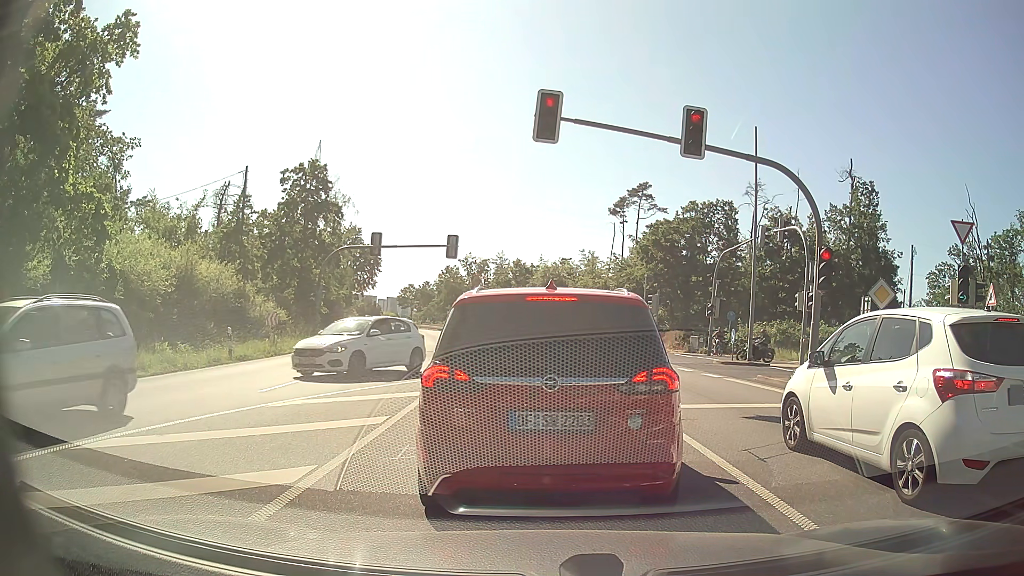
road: primary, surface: asphalt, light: Day
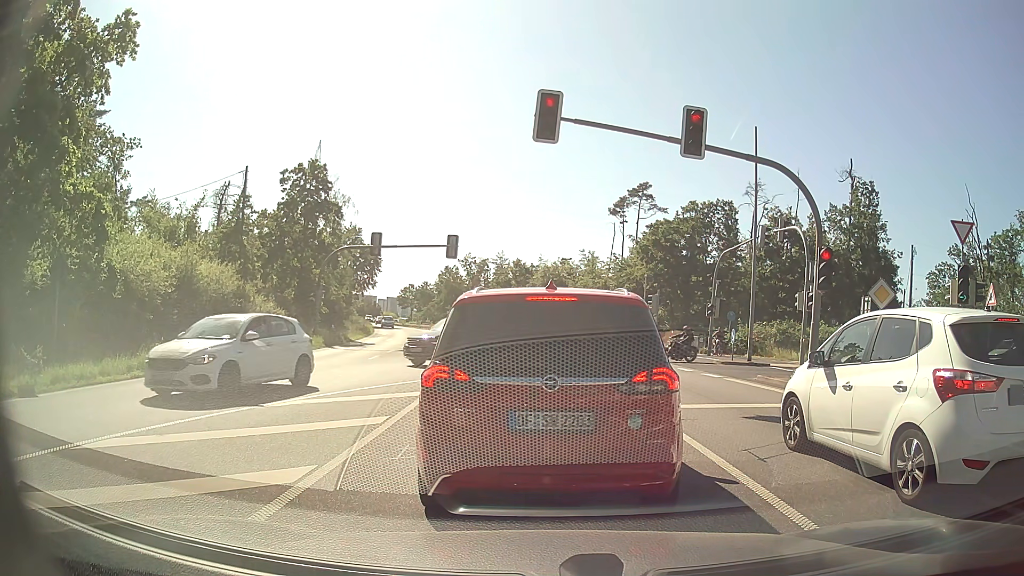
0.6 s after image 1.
(0.0, 0.0) m; 0°
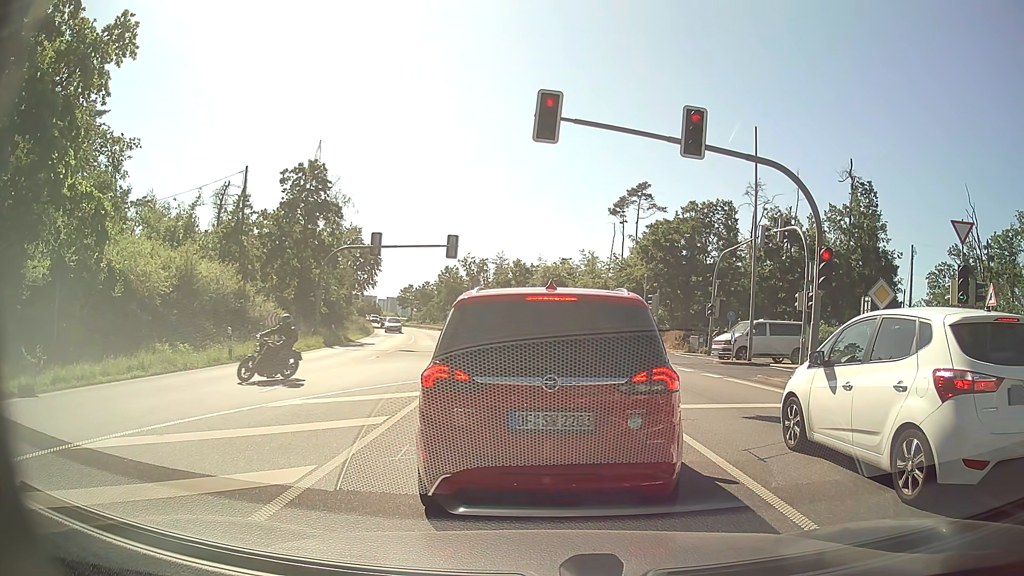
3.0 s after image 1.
(0.0, 0.0) m; 0°
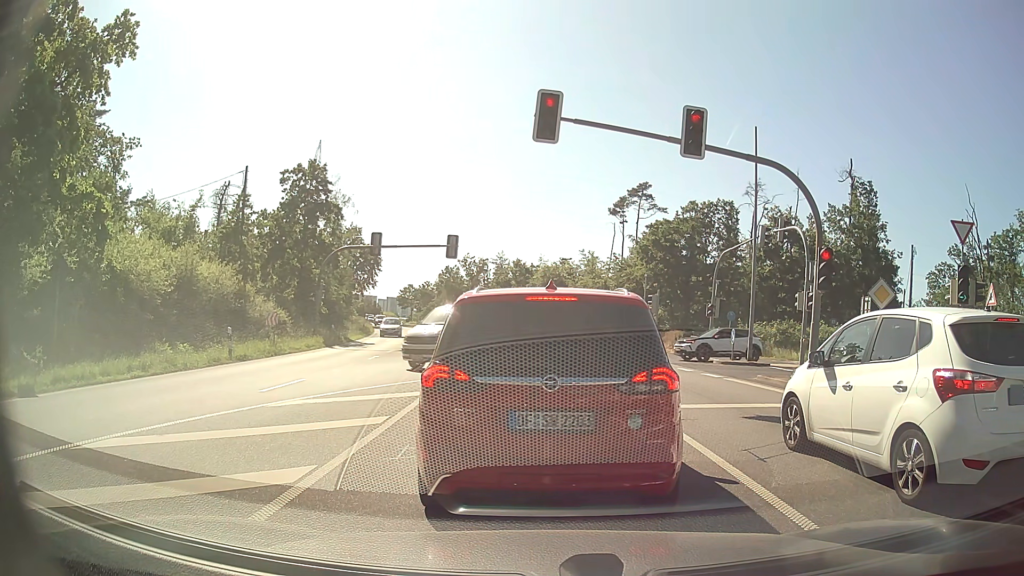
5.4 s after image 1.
(0.0, 0.0) m; 0°
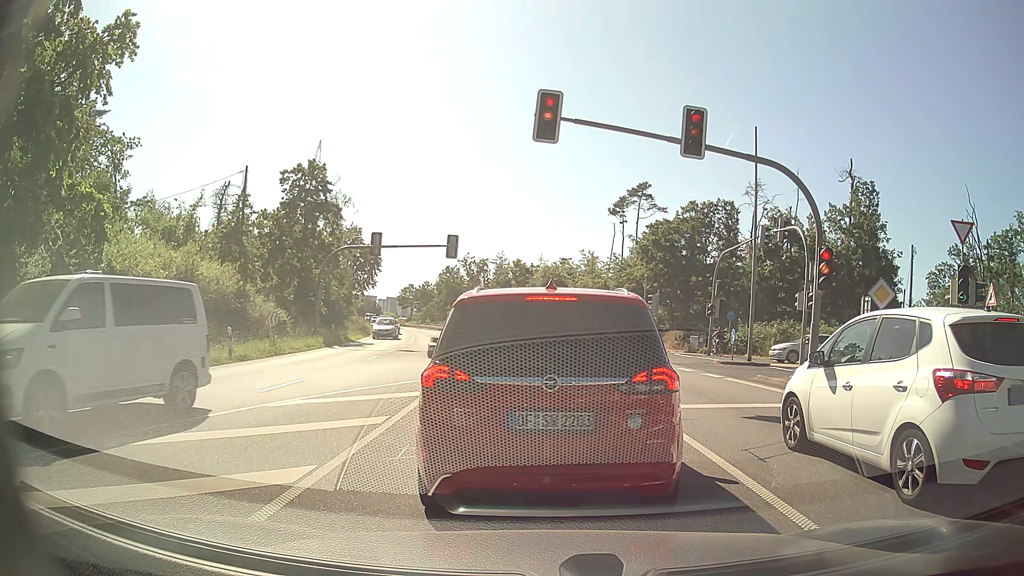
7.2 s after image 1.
(0.0, 0.0) m; 0°
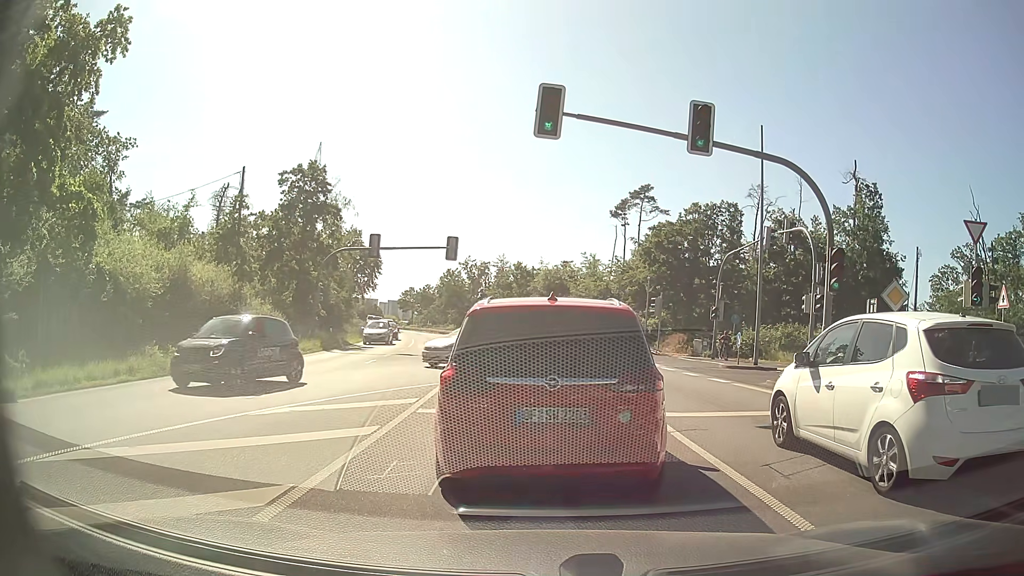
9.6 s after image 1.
(0.0, +0.7) m; 0°
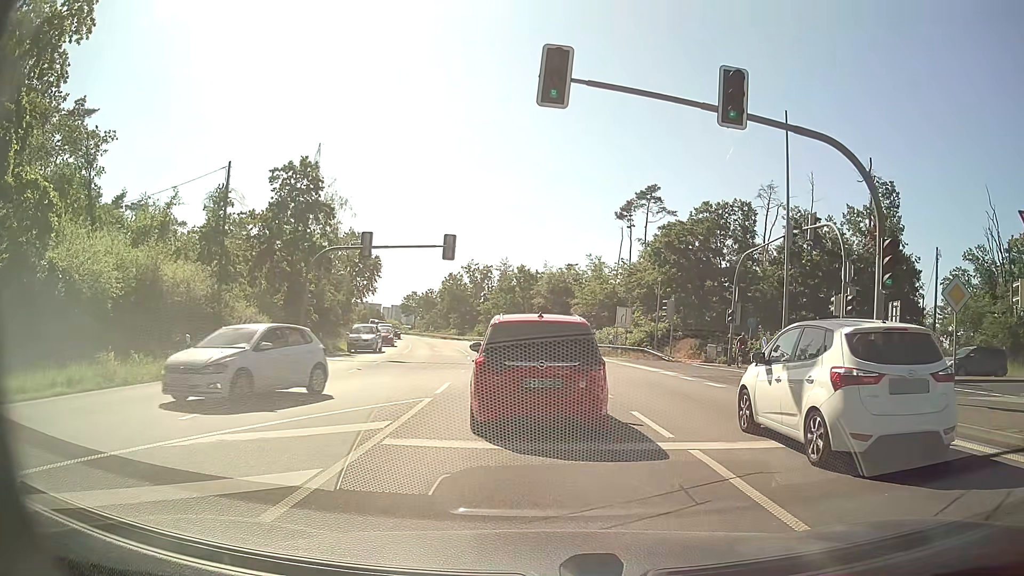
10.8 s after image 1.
(+0.1, +3.1) m; +2°
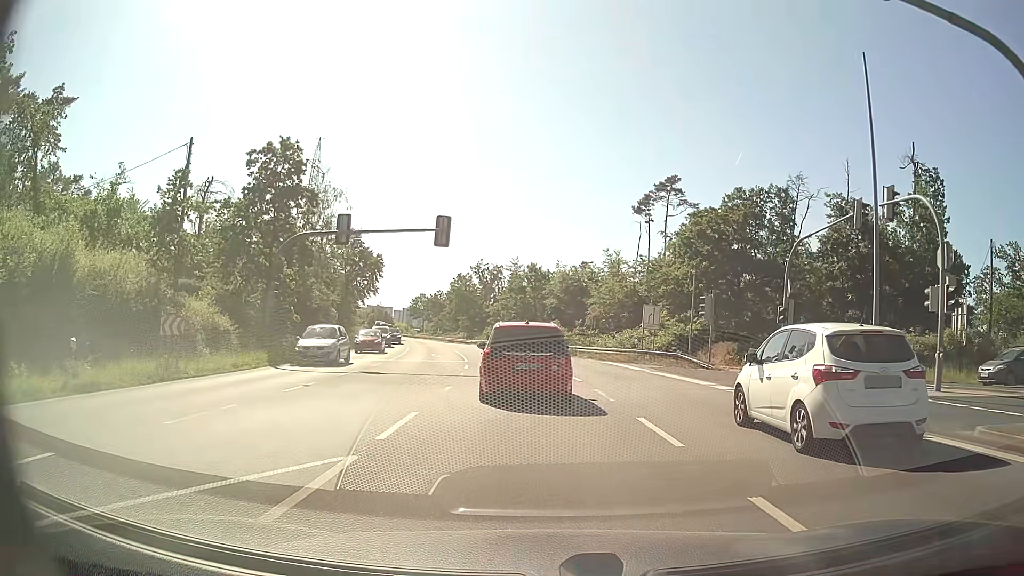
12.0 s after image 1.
(-0.1, +6.9) m; -1°
(0, +10) (-1, +20) (-2, +30) (-3, +40) (-5, +50) (-7, +60) (-9, +69) (-11, +79) (-14, +89) (-16, +98) m
